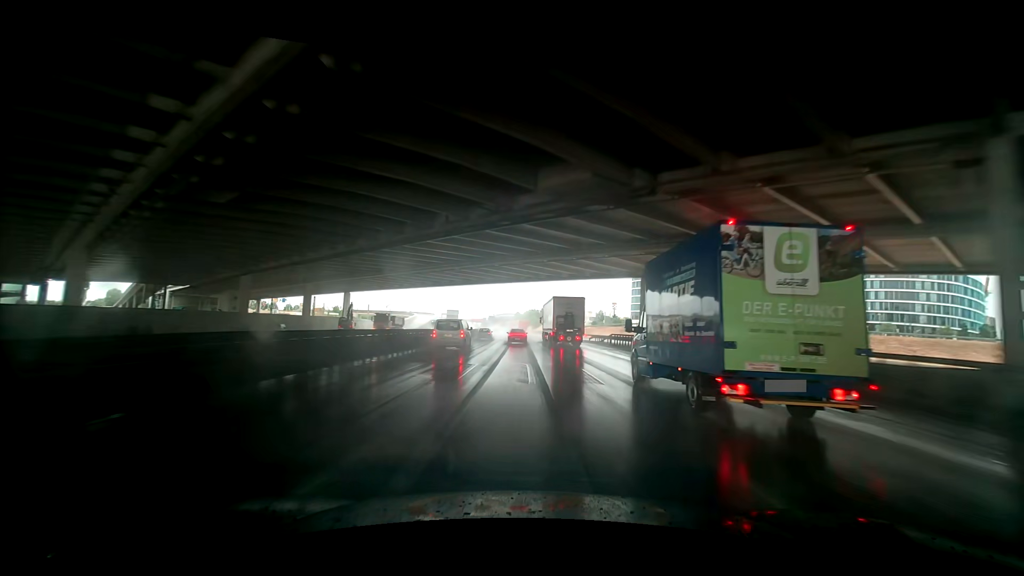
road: motorway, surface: asphalt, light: Day
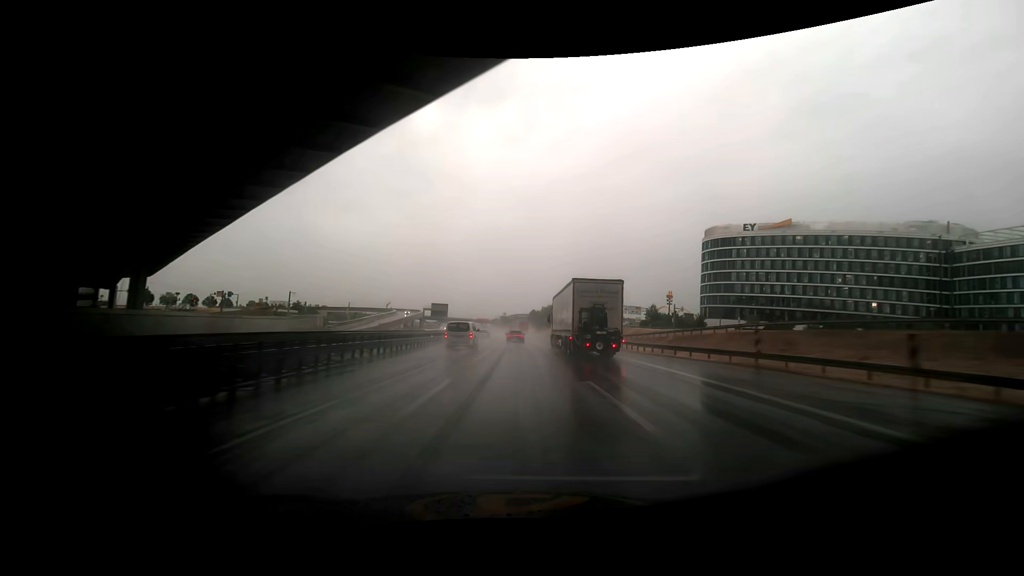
(-1.3, +78.1) m; -4°
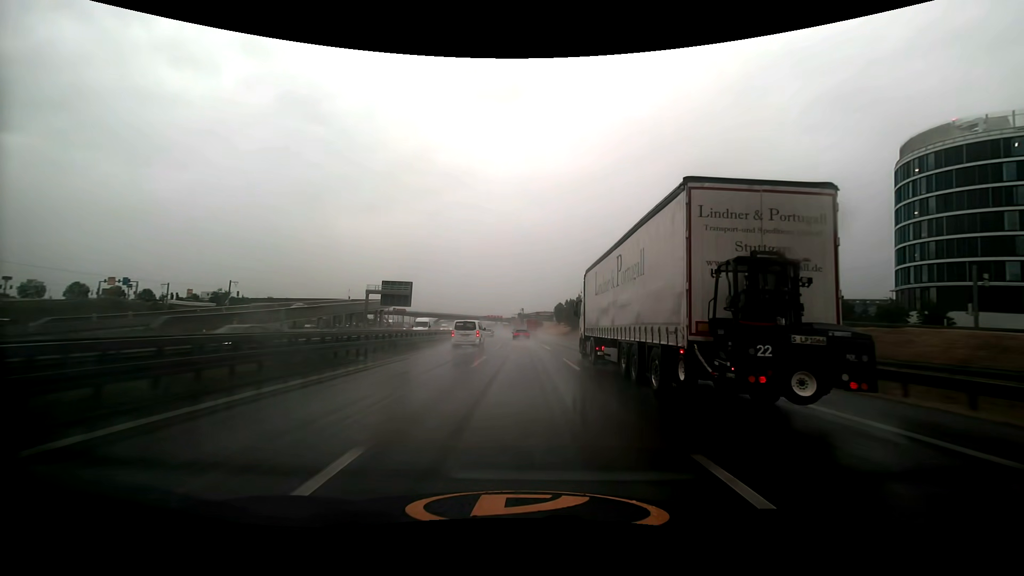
(0.0, +80.9) m; -1°
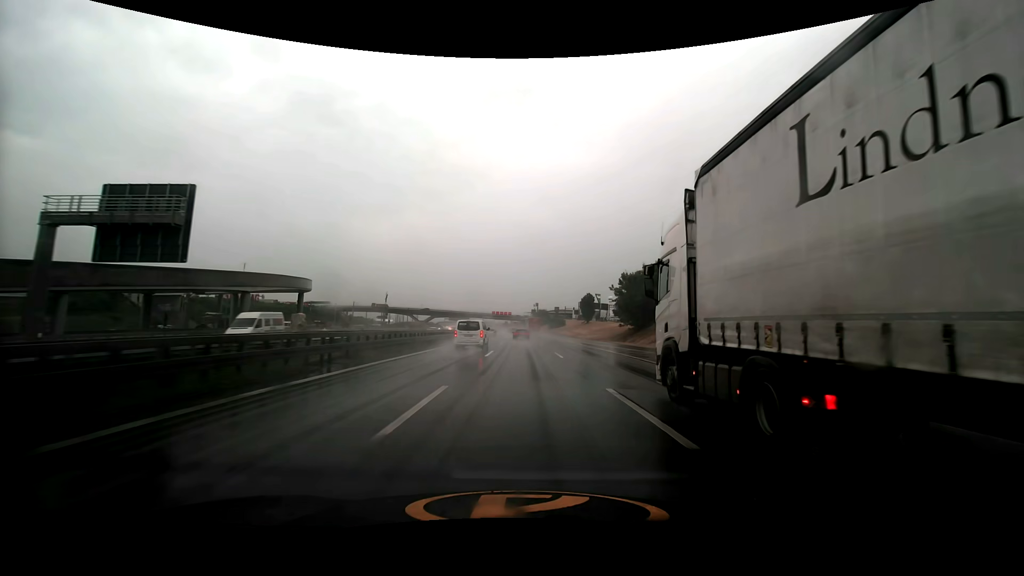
(-0.9, +66.0) m; -1°
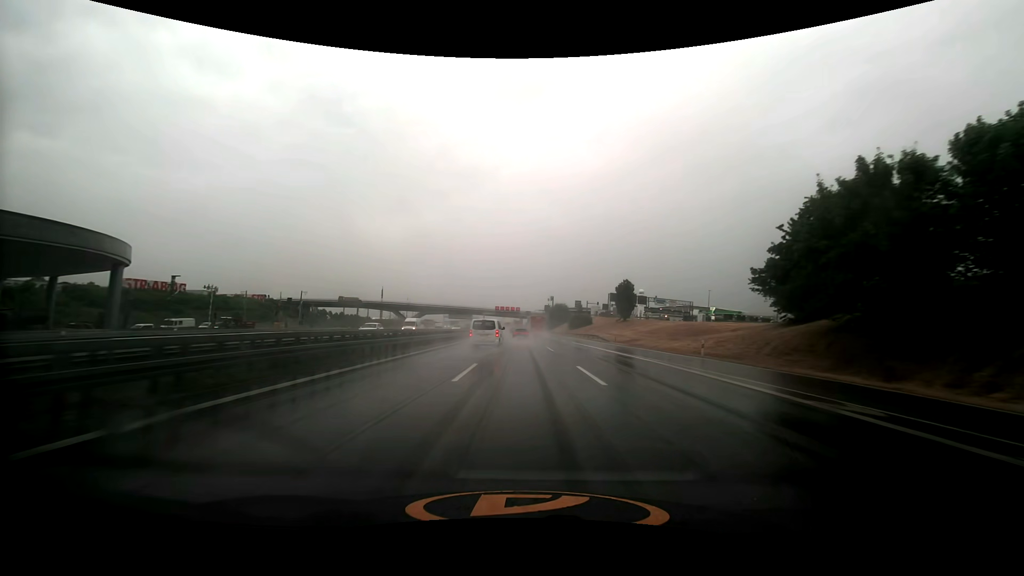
(-0.7, +49.5) m; -1°
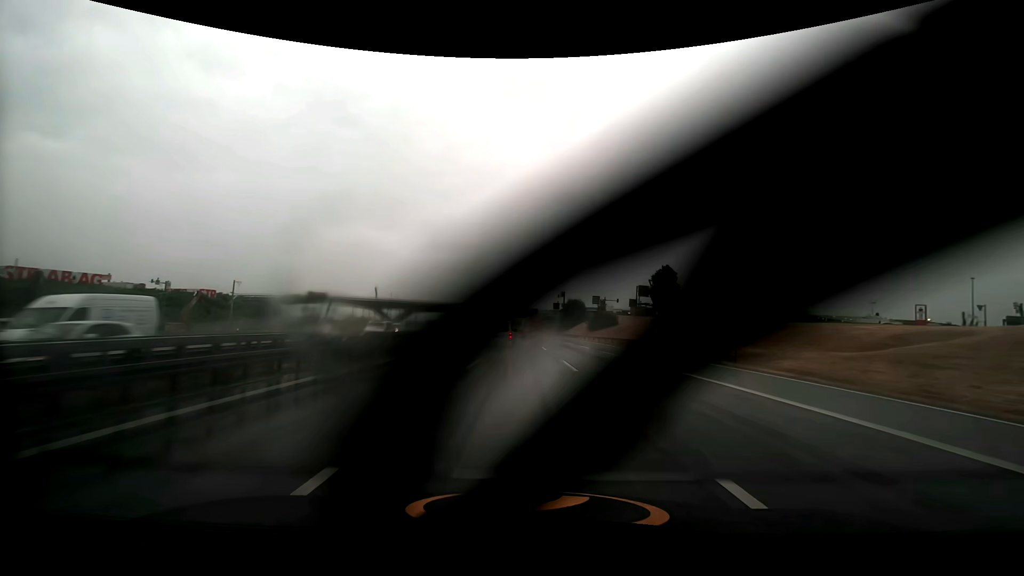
(-0.2, +32.3) m; 0°
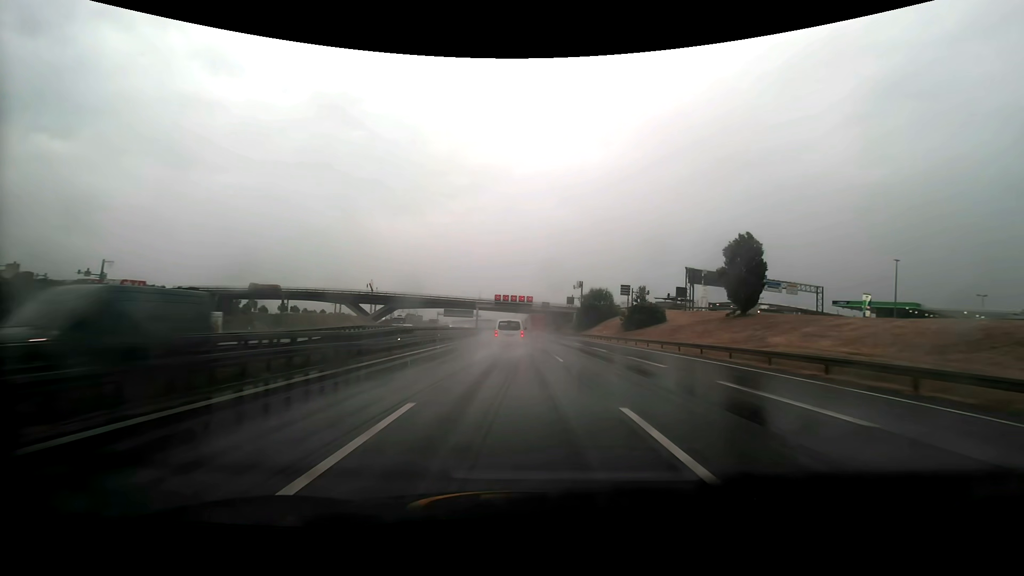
(-0.3, +32.3) m; -1°
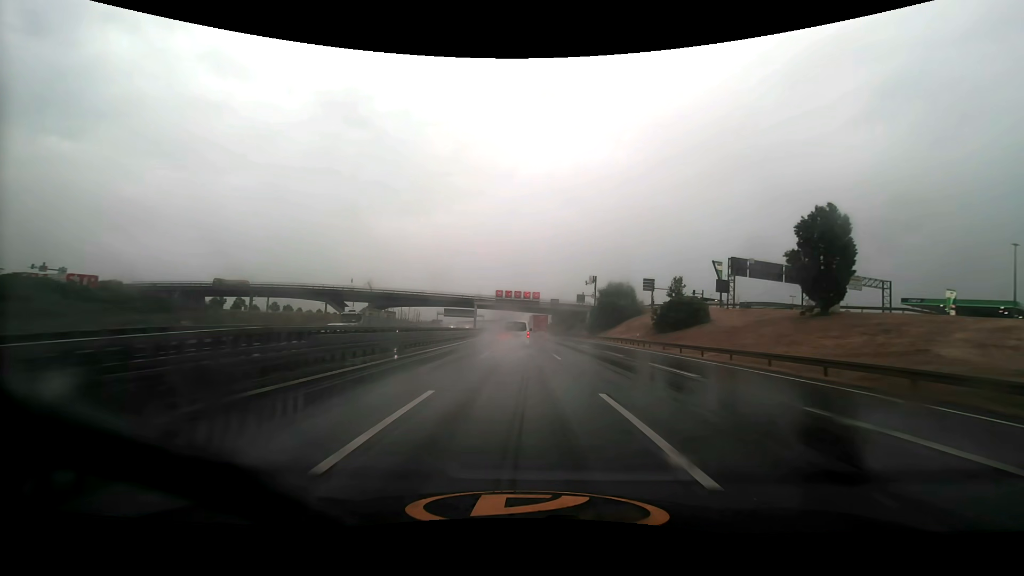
(-0.1, +16.1) m; -1°
(0, +10) (0, +20) (0, +30) (0, +40) (-1, +50) (-1, +60) (-1, +70) (-1, +80) (-2, +90) (-2, +100) m
